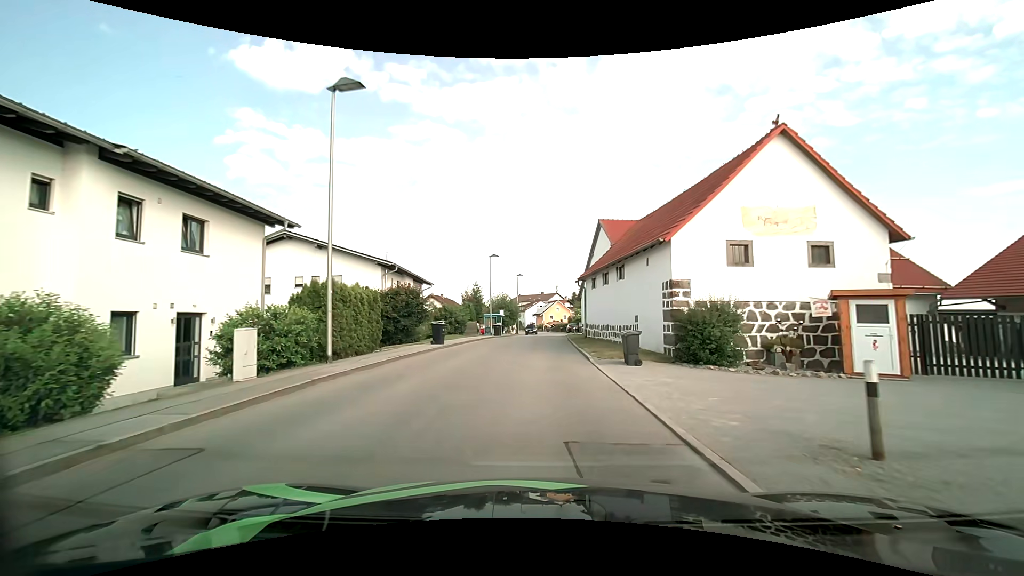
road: unclassified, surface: asphalt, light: Day
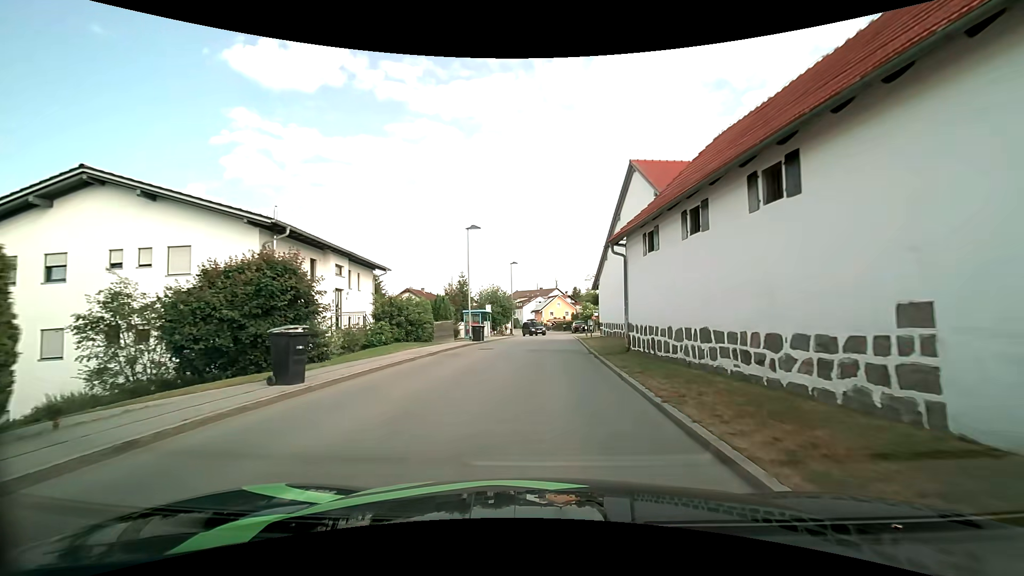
(-0.1, +14.7) m; 0°
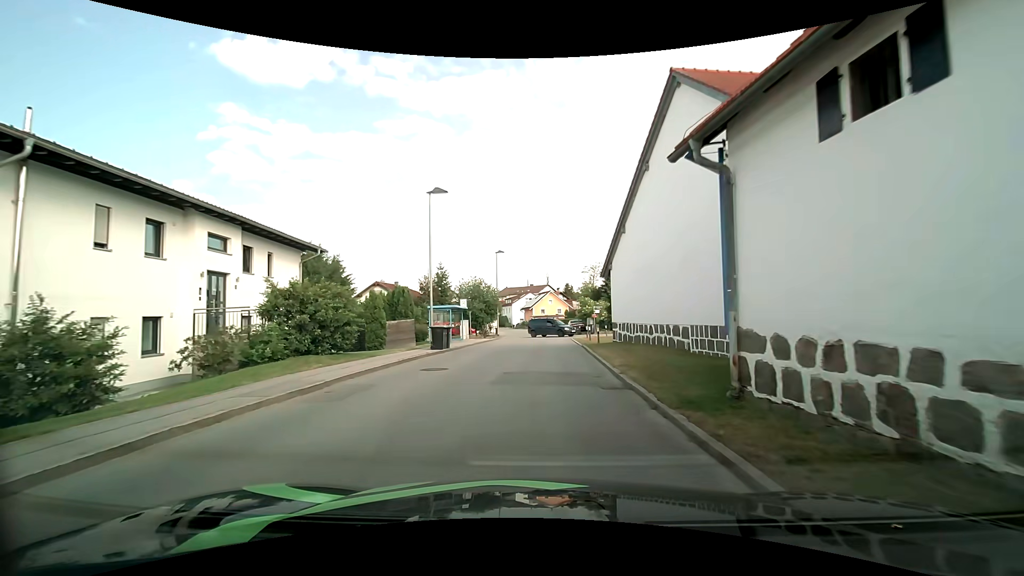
(0.0, +9.7) m; +1°
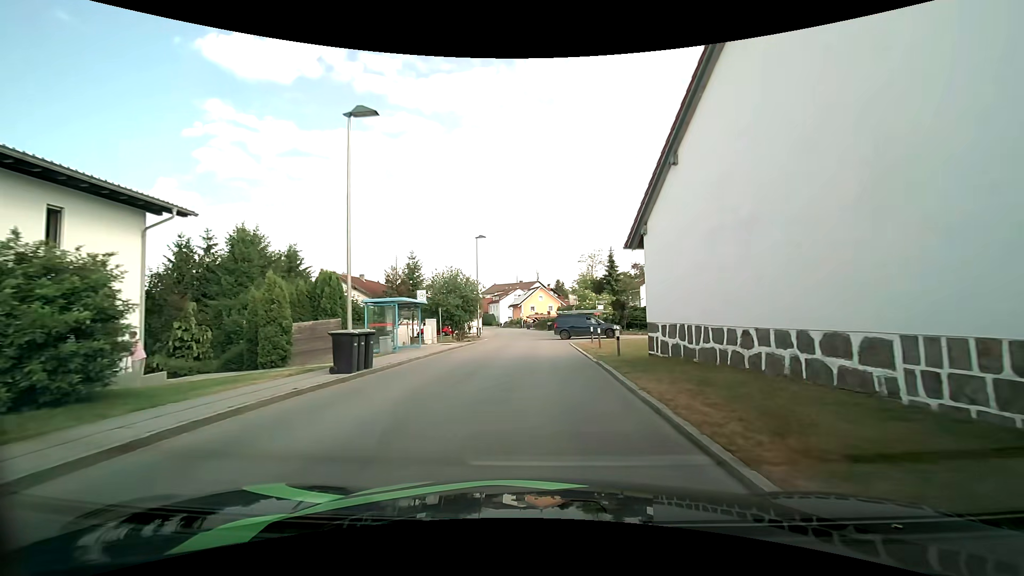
(+0.1, +9.8) m; +2°
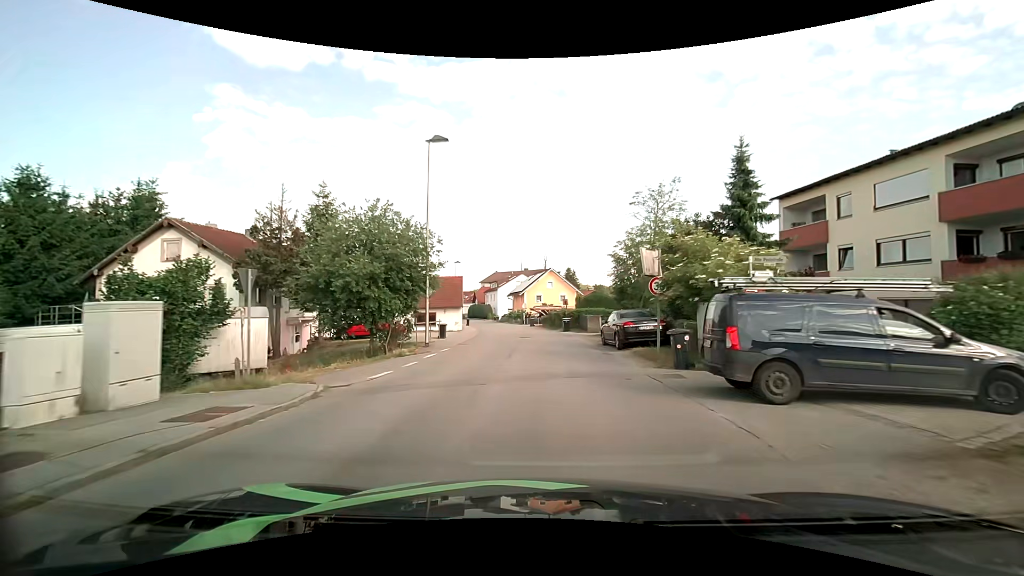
(-1.1, +25.5) m; -2°
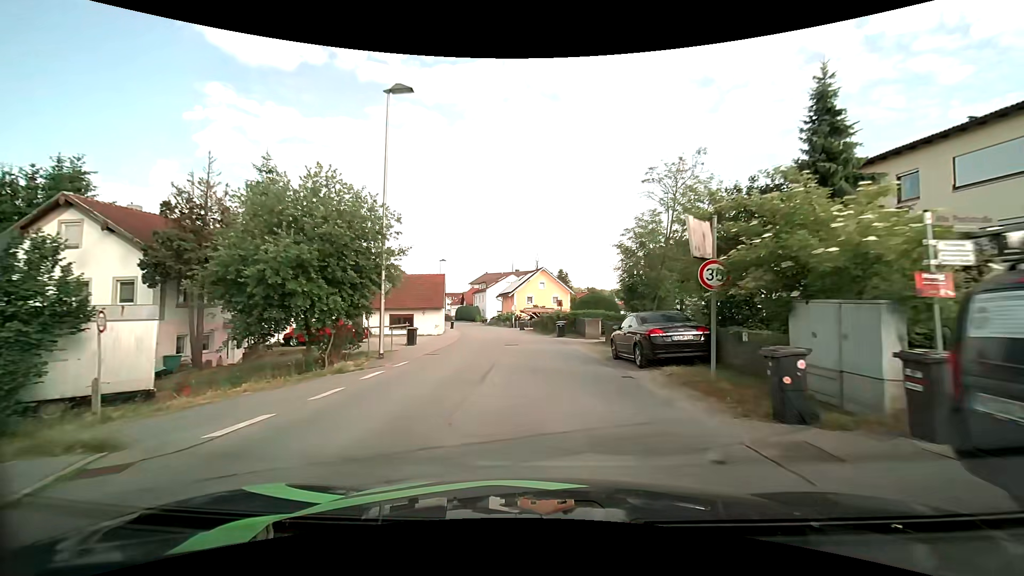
(0.0, +5.5) m; 0°
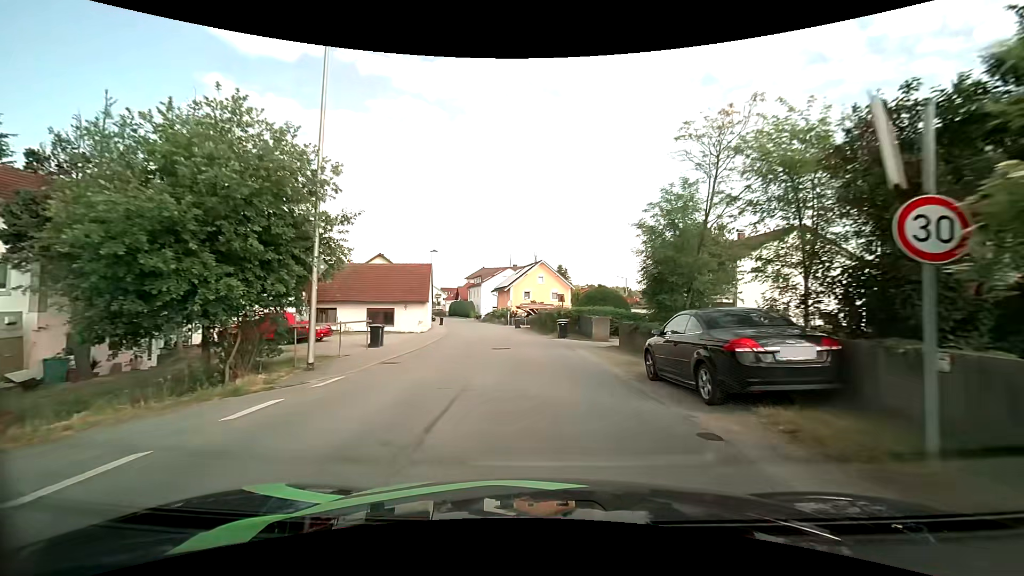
(0.0, +5.3) m; 0°
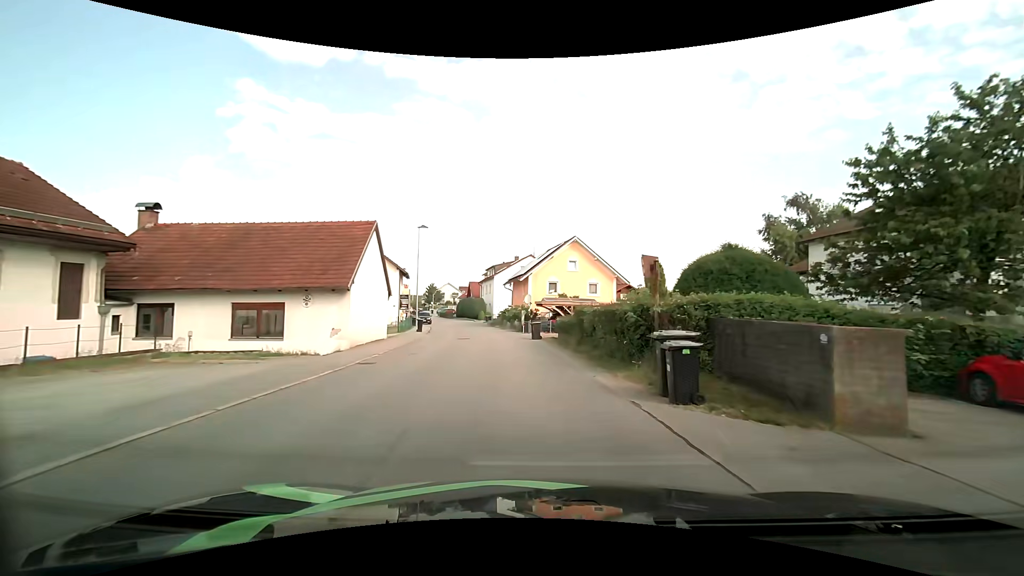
(-0.3, +20.3) m; -3°
(0, +10) (-1, +20) (-3, +30) (-4, +40) (-6, +49) (-9, +59) (-11, +69) (-14, +78) (-17, +88) (-20, +97) m
